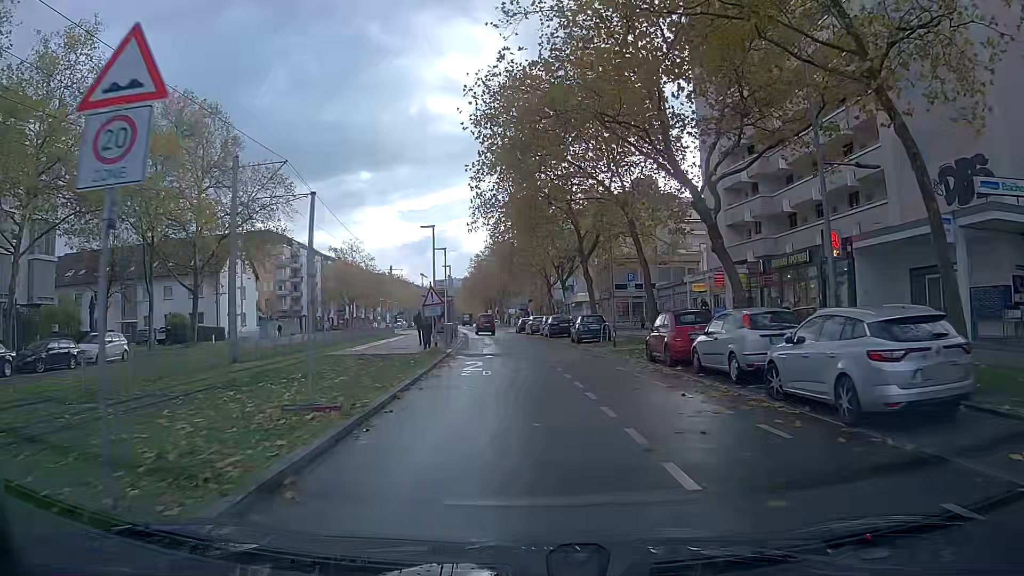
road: tertiary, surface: asphalt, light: Day
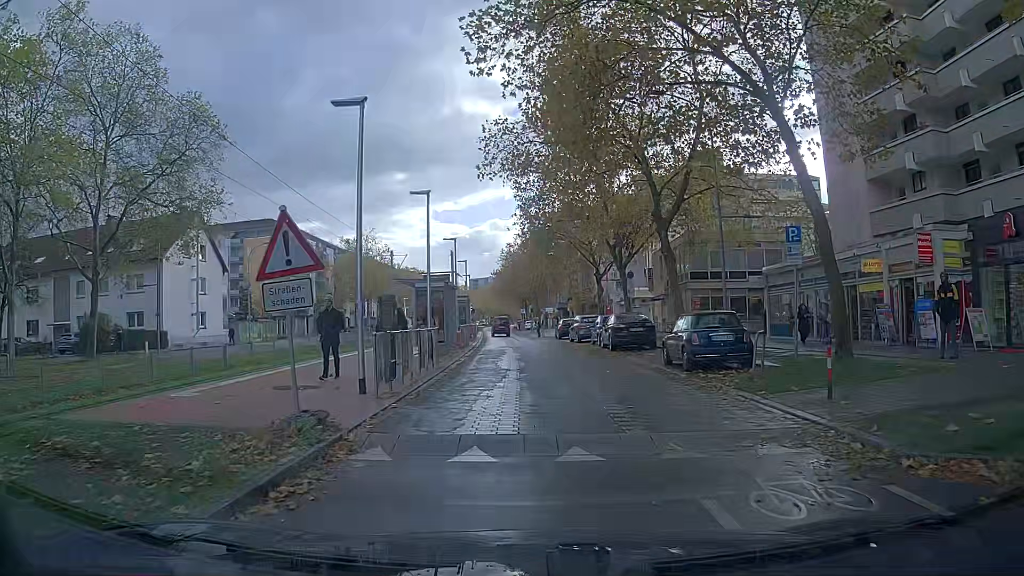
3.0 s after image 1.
(-0.5, +16.6) m; -3°
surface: paving_stones
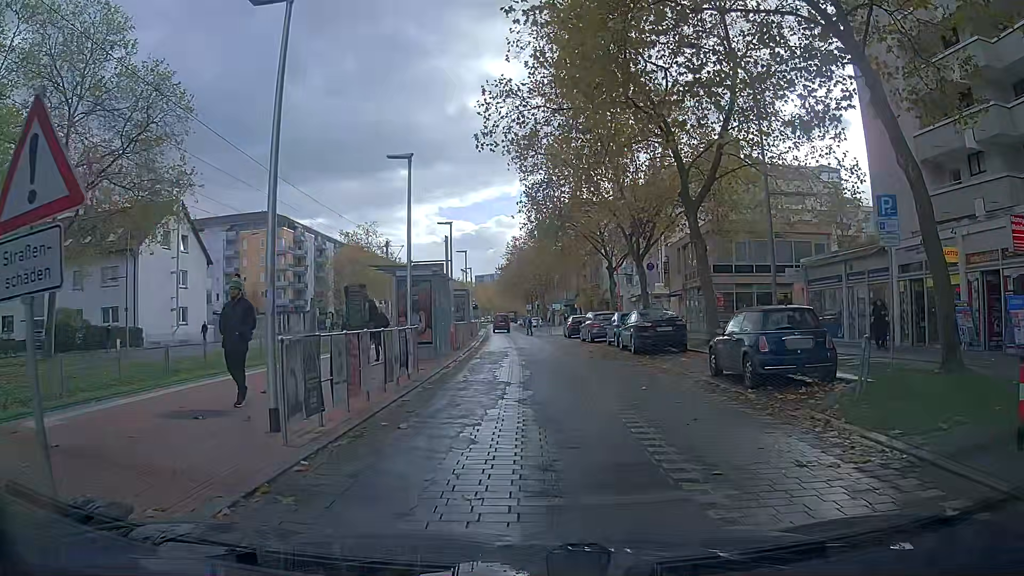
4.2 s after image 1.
(0.0, +4.1) m; 0°
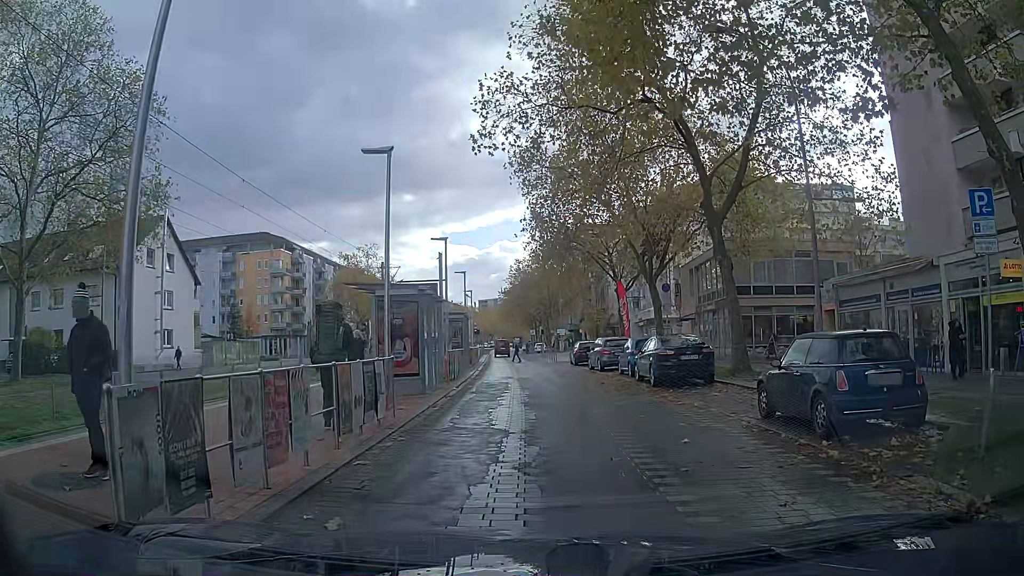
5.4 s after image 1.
(0.0, +2.9) m; +1°
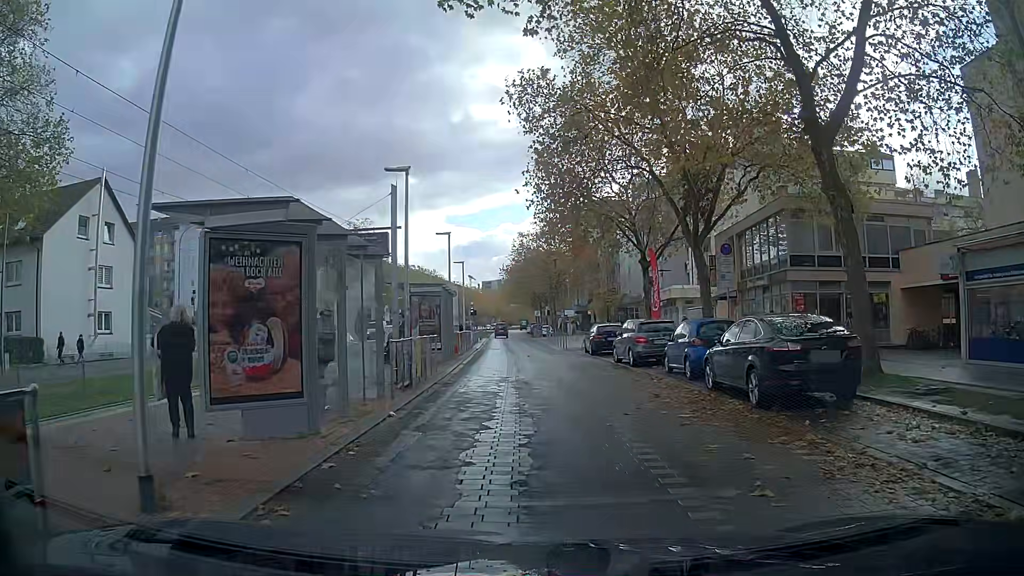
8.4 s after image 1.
(-0.1, +8.9) m; -1°
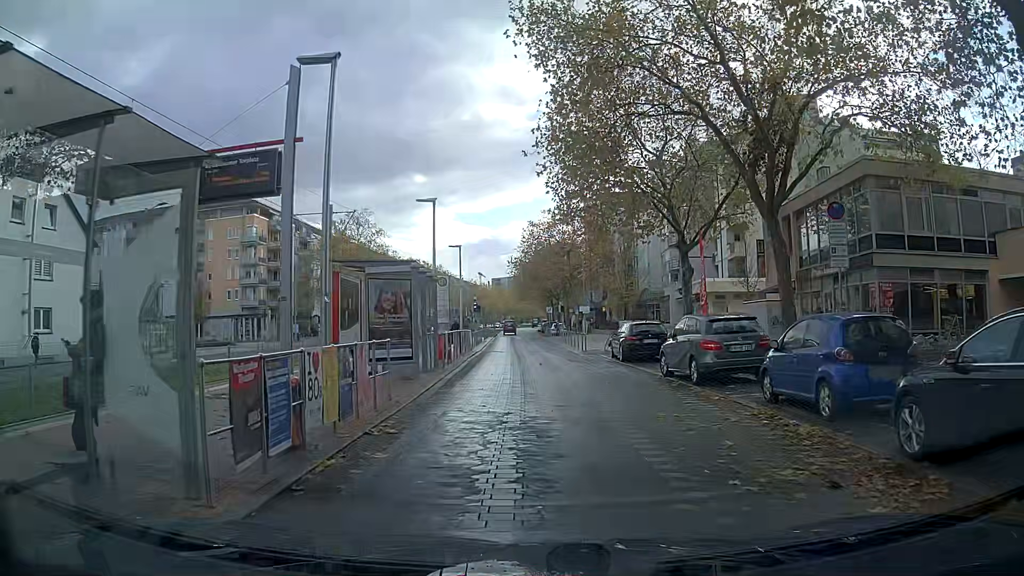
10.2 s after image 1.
(0.0, +7.4) m; 0°
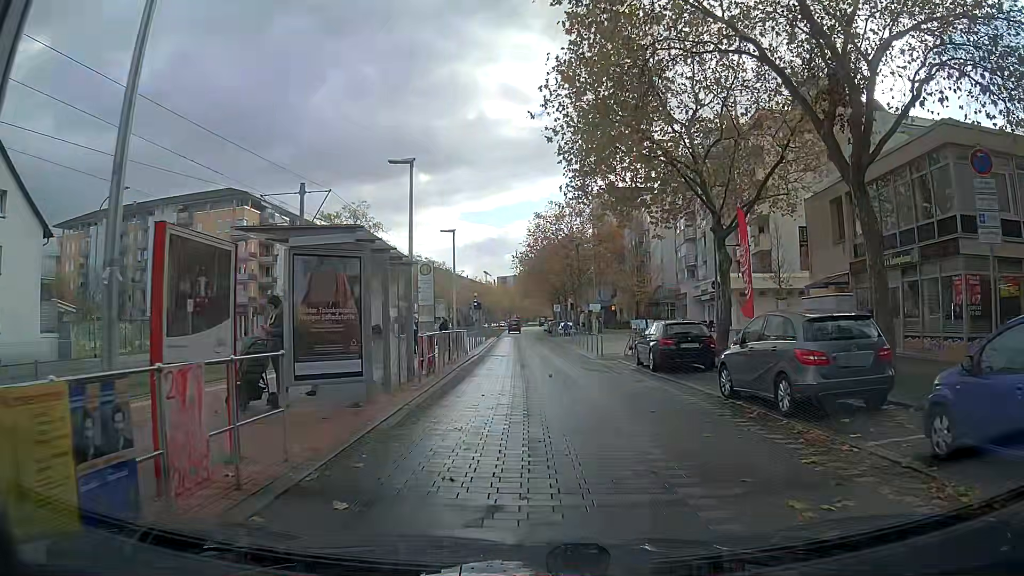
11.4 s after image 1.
(-0.1, +5.1) m; -1°
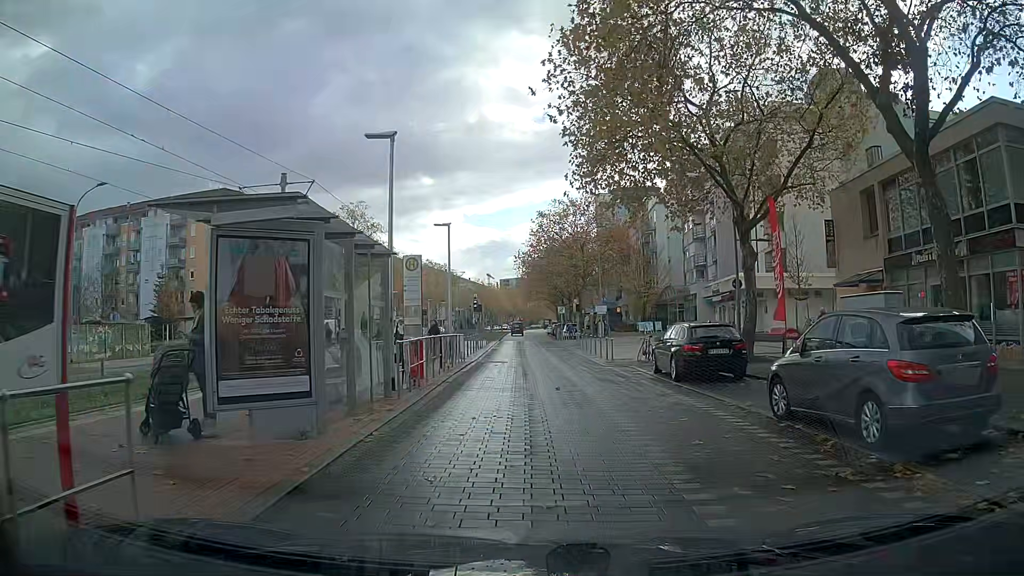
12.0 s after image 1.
(0.0, +2.6) m; 0°
(0, +10) (-1, +20) (-1, +30) (-2, +40) (-2, +50) (-2, +60) (-3, +70) (-3, +80) (-3, +90) (-4, +100) m
